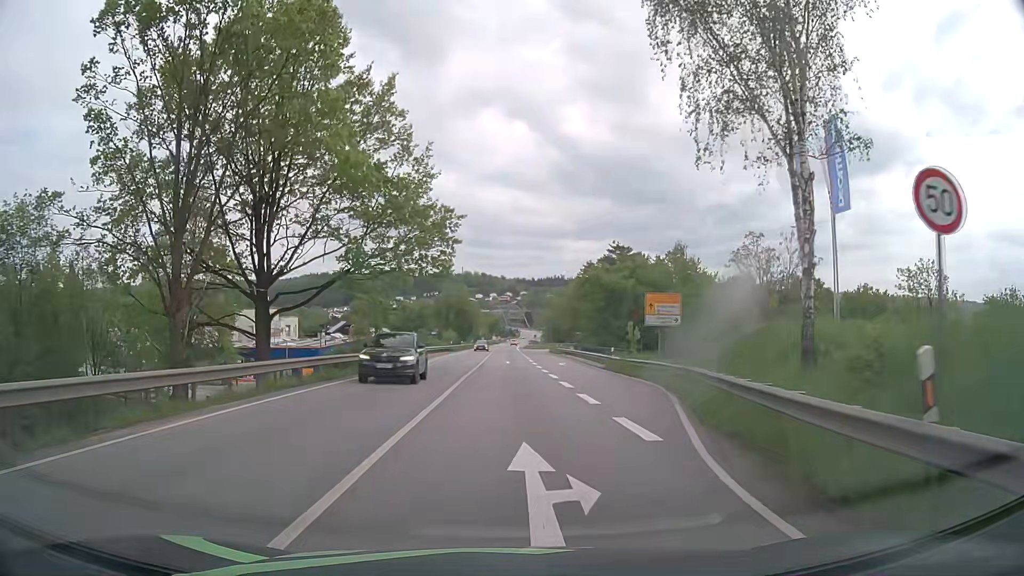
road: primary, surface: asphalt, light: Day
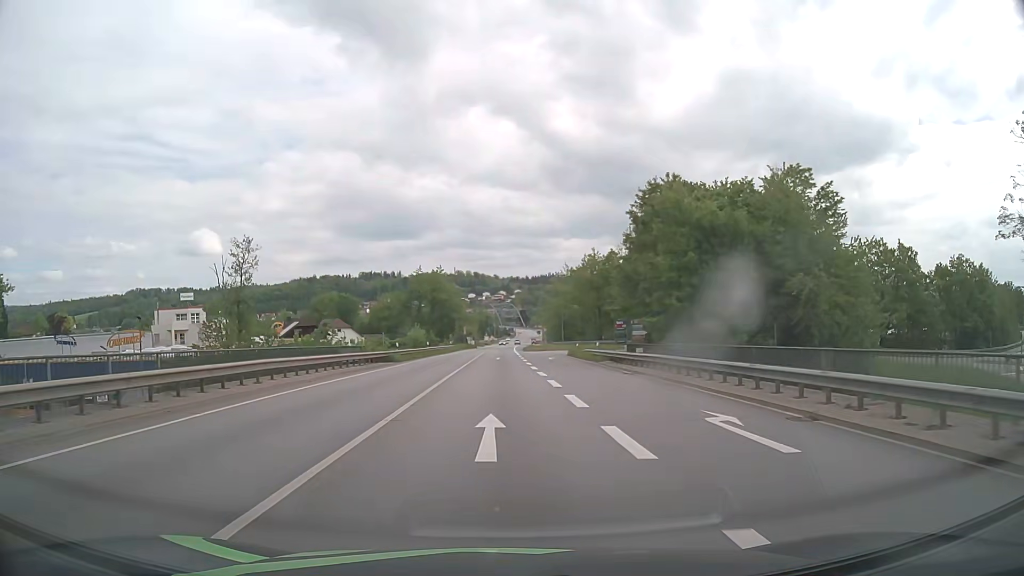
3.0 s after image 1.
(+0.4, +37.6) m; +1°
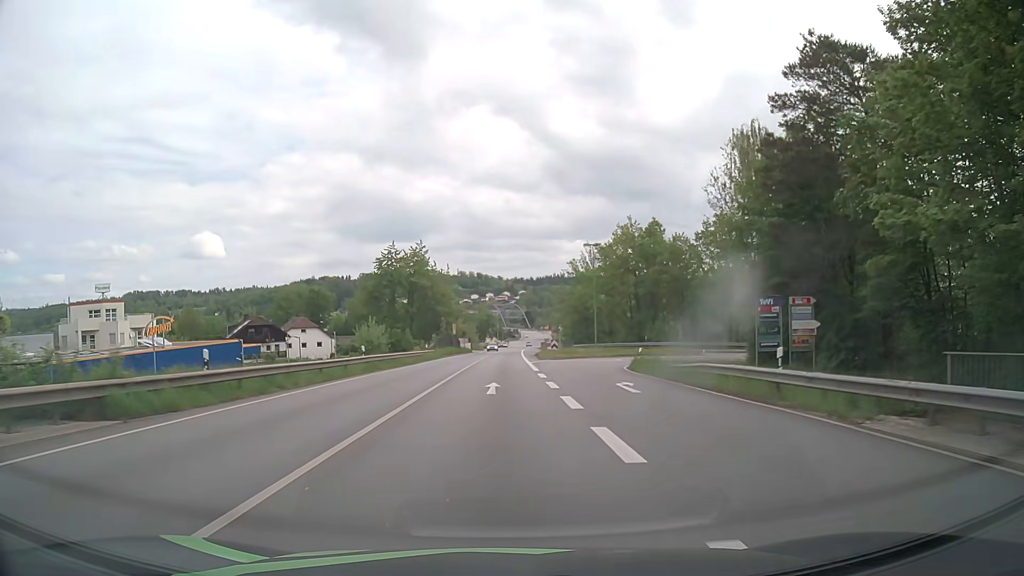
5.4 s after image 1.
(-0.2, +30.3) m; -1°
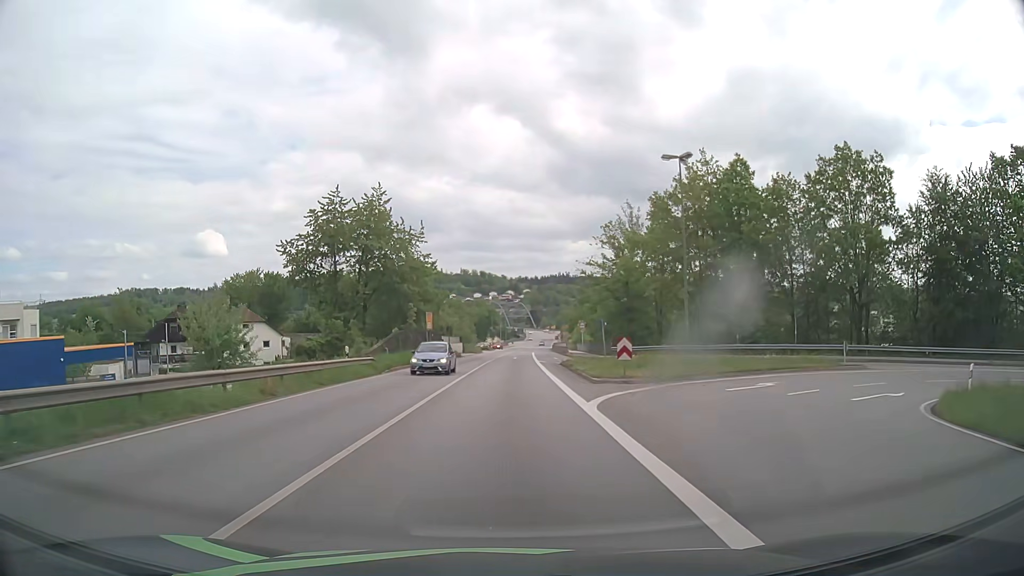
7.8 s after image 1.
(-0.1, +30.2) m; -1°
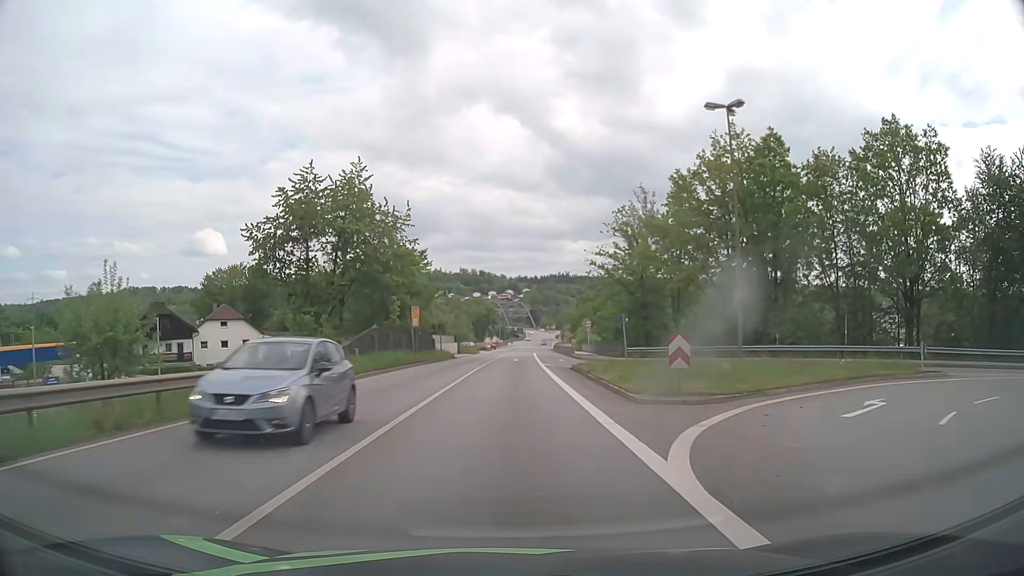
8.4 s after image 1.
(0.0, +7.5) m; 0°
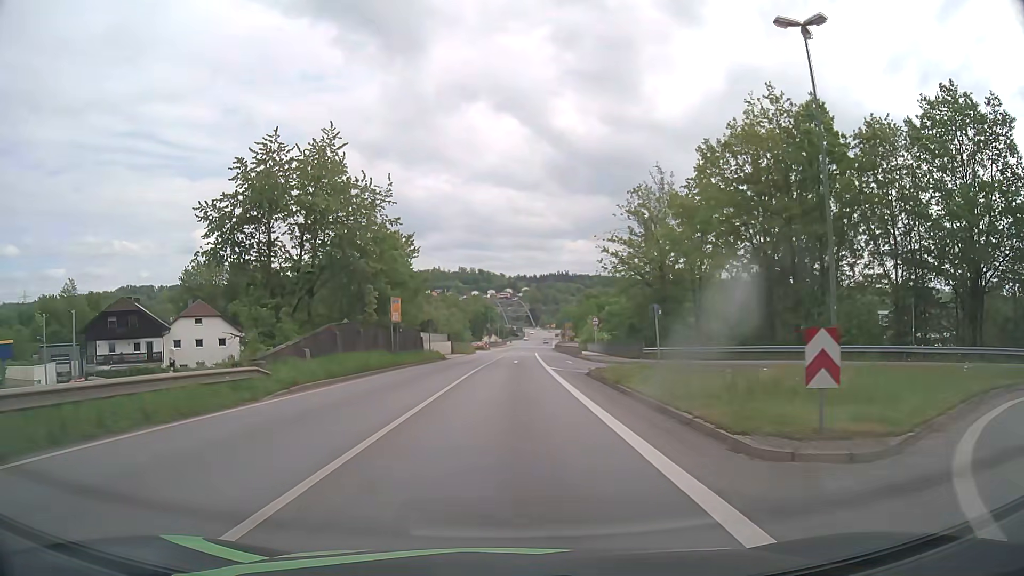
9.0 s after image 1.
(0.0, +7.5) m; 0°
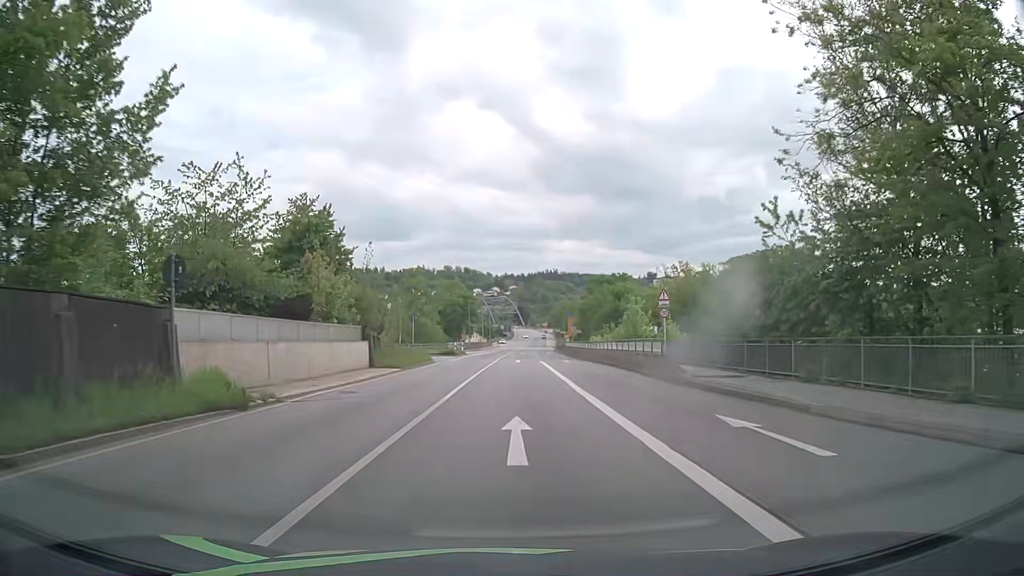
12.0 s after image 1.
(+0.3, +37.4) m; +1°
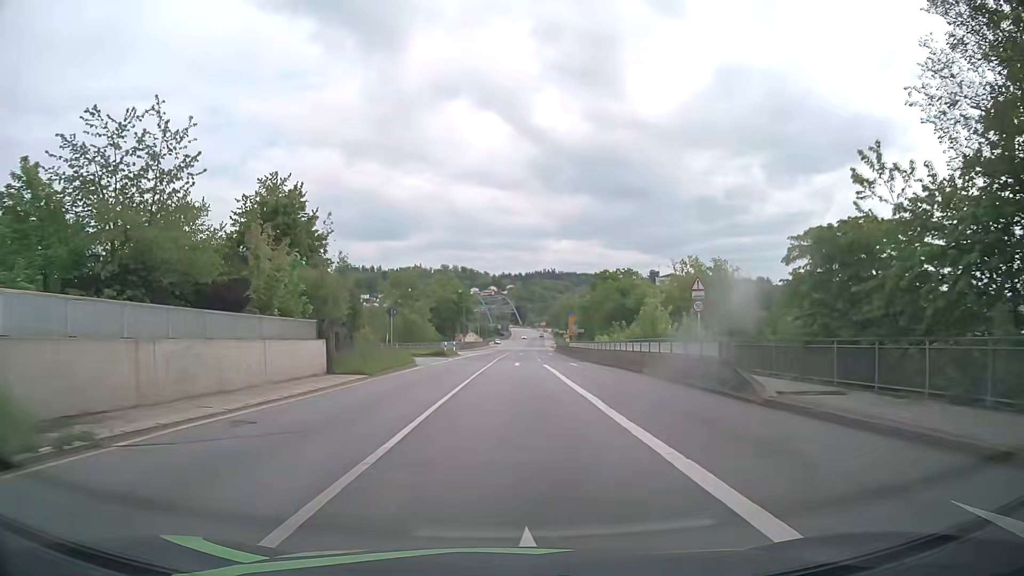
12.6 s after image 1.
(0.0, +7.4) m; 0°
